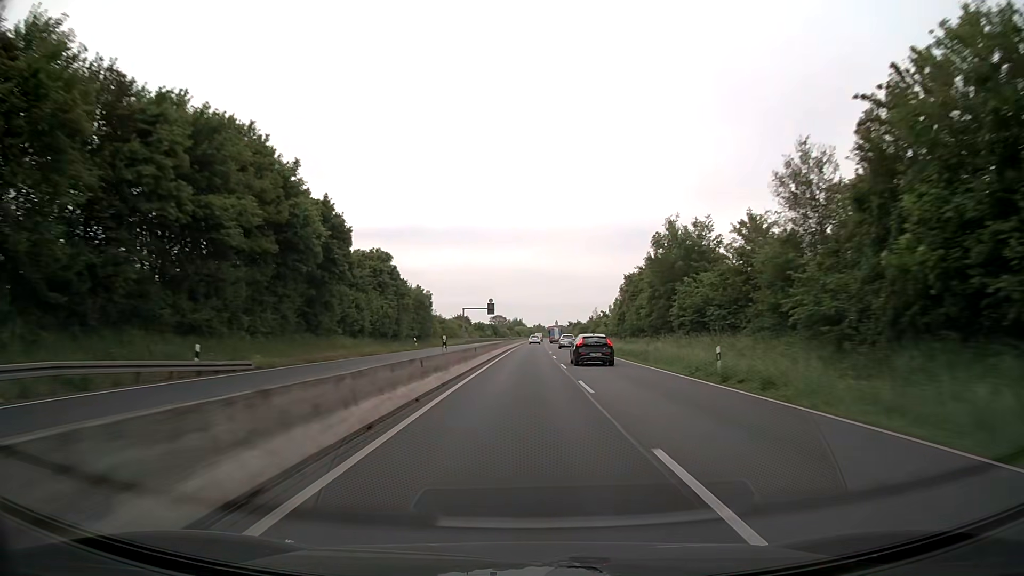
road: trunk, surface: asphalt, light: Day
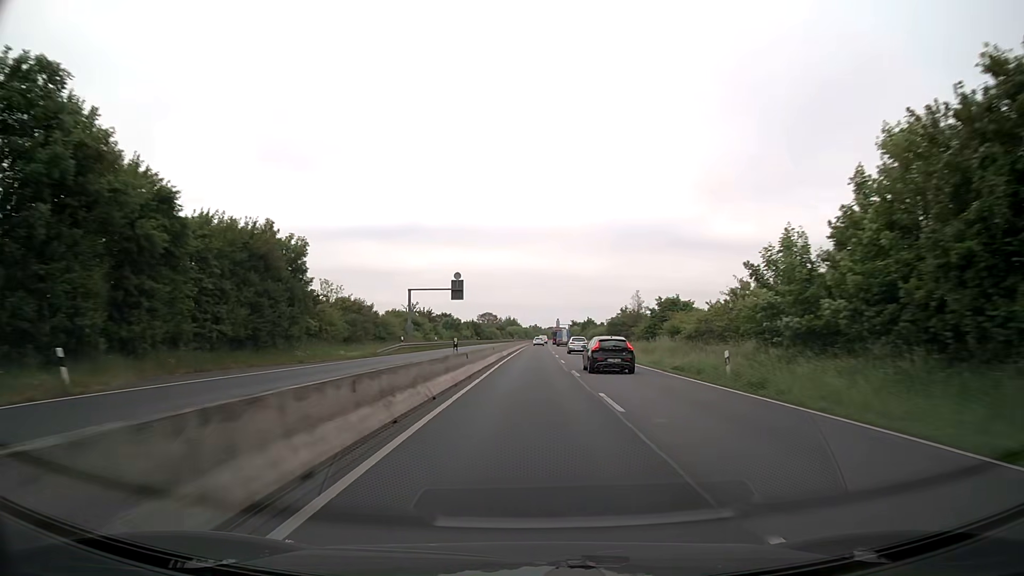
(+0.1, +51.0) m; 0°
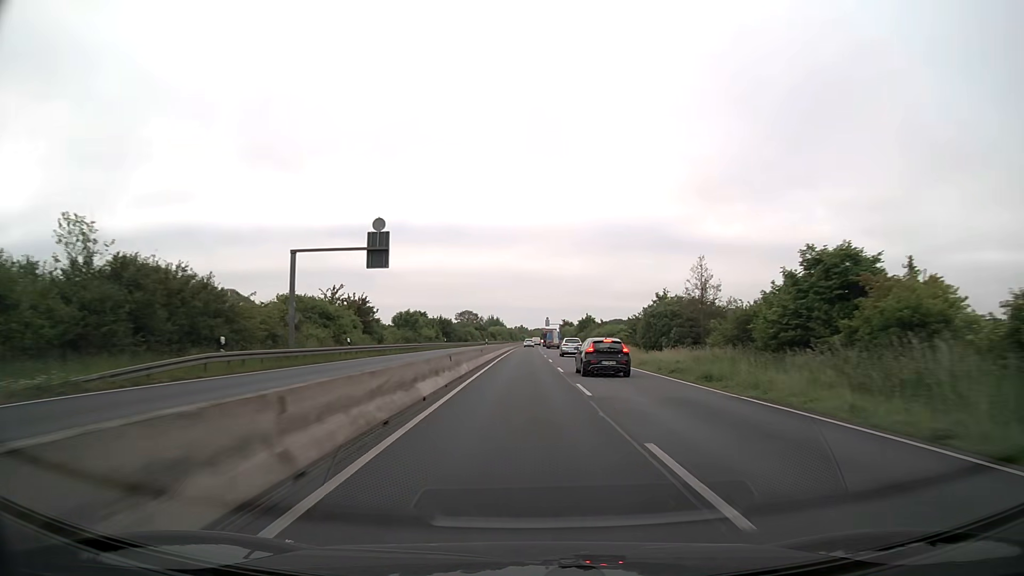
(+0.3, +31.9) m; +1°
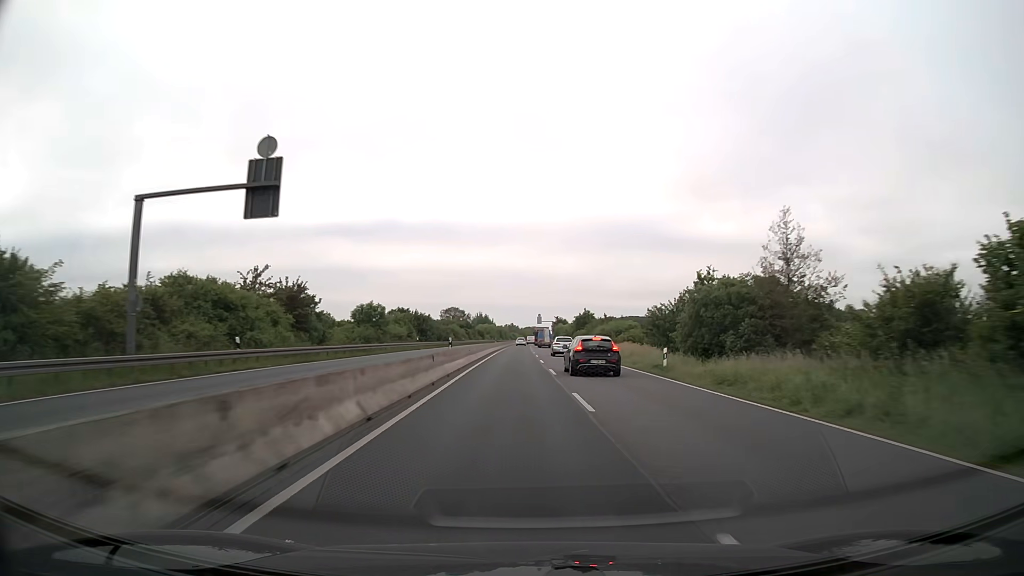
(+0.1, +15.8) m; +1°
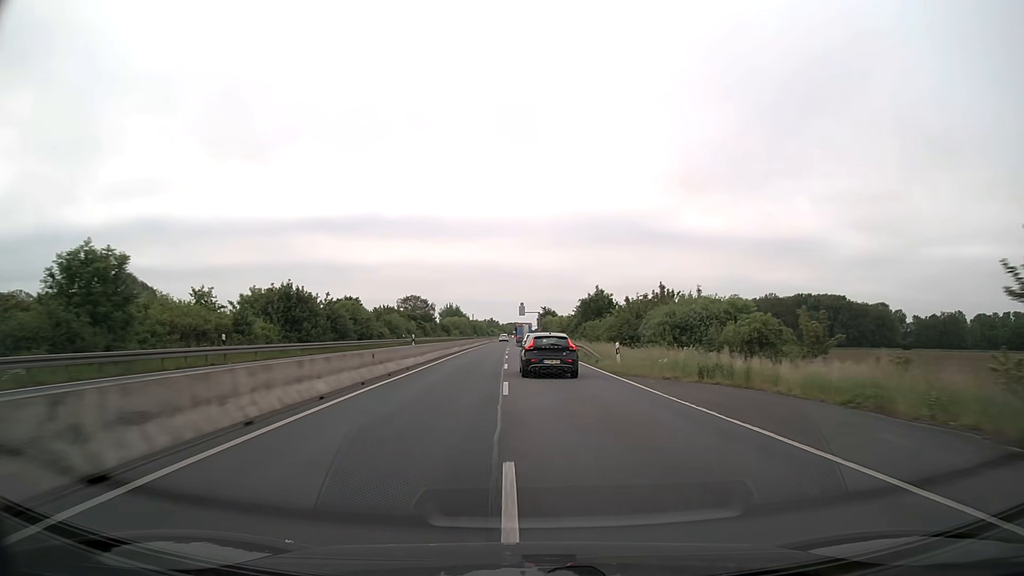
(+0.6, +45.1) m; +2°
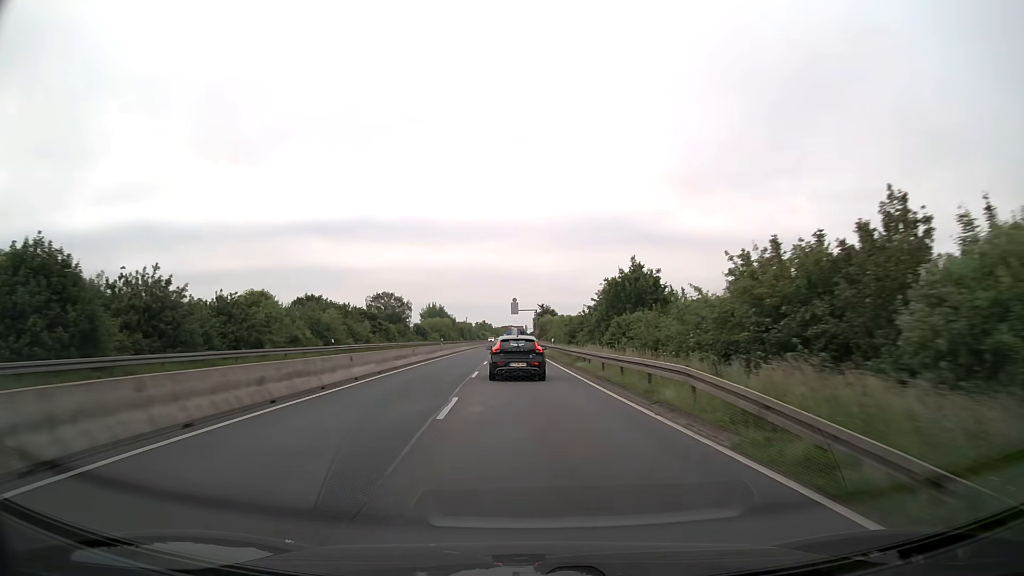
(+0.1, +27.9) m; 0°
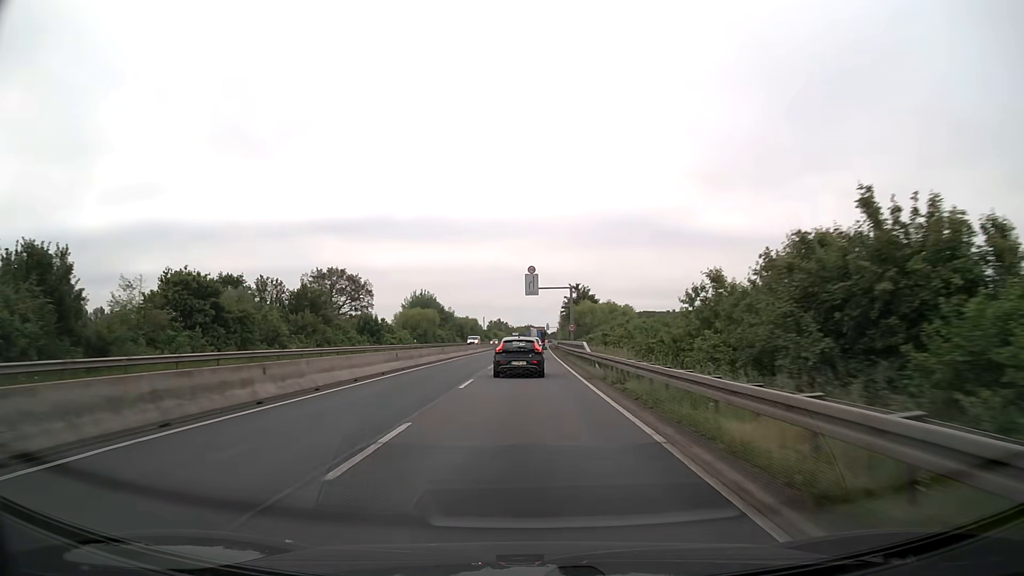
(-0.8, +52.1) m; -2°
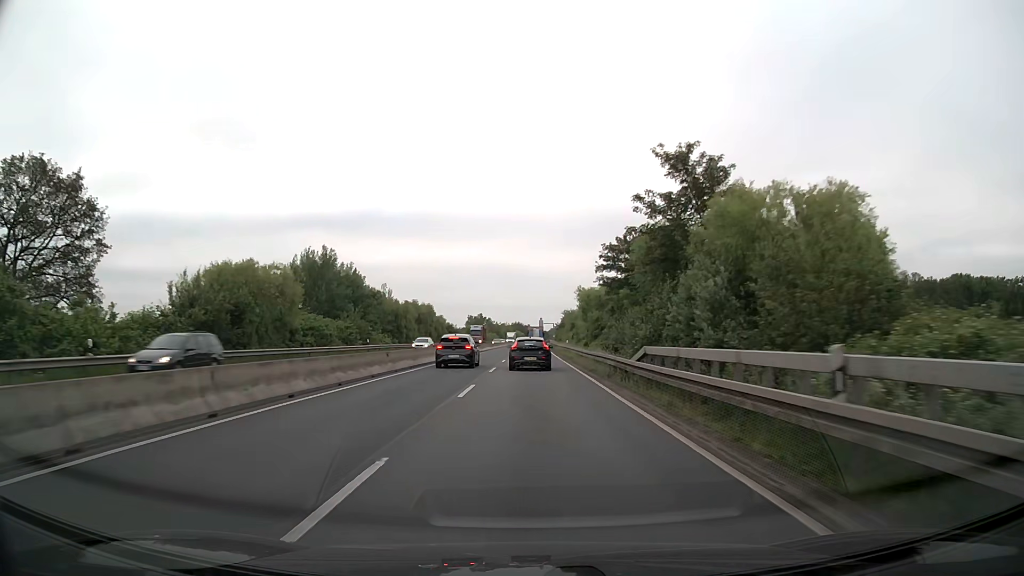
(+0.1, +63.2) m; +1°
(0, +10) (0, +20) (0, +30) (0, +40) (0, +50) (+1, +60) (+1, +70) (+1, +80) (+1, +90) (+1, +100) m
